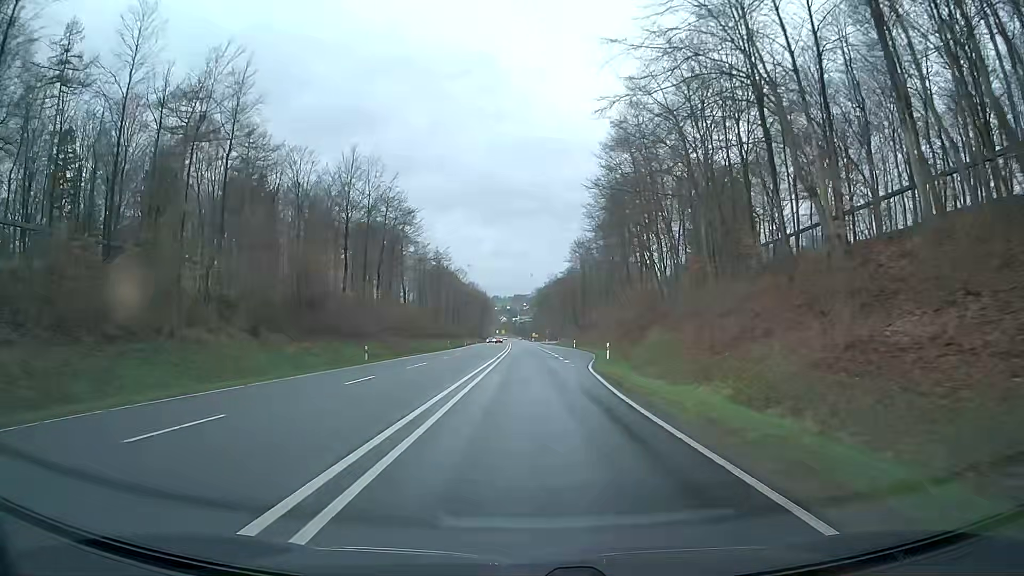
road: primary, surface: asphalt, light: Day
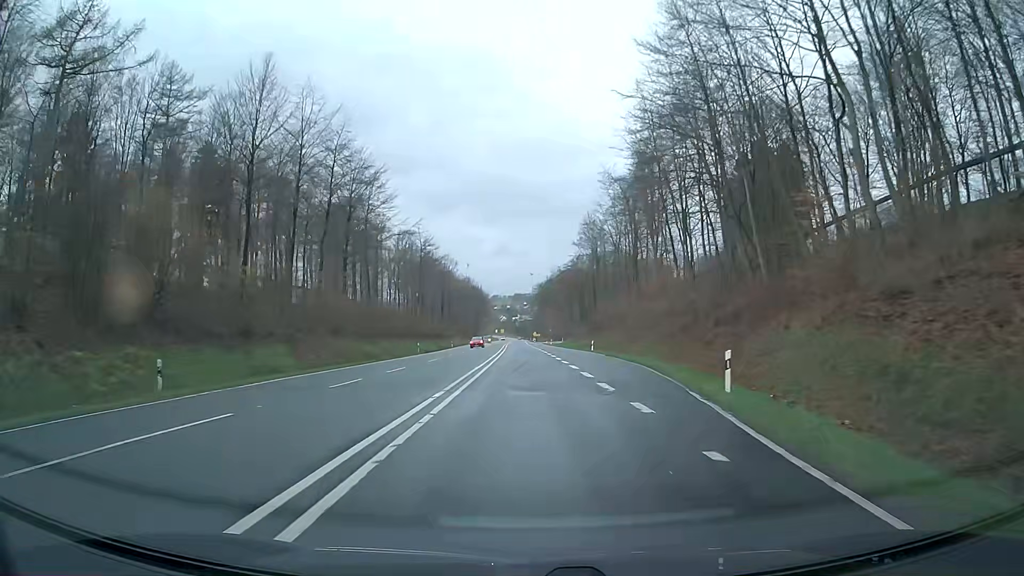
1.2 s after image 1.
(0.0, +25.0) m; 0°
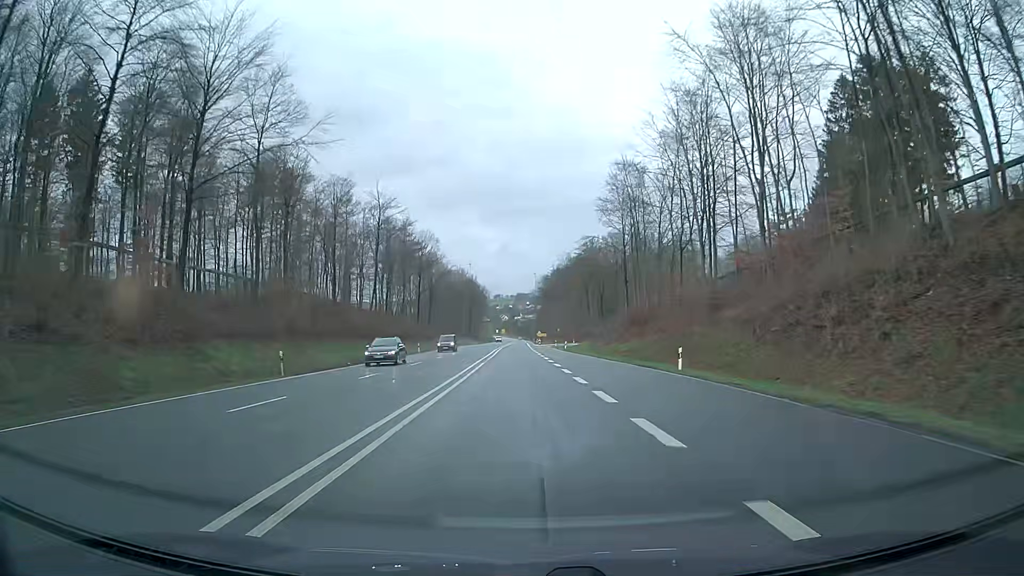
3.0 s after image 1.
(-0.1, +37.5) m; 0°
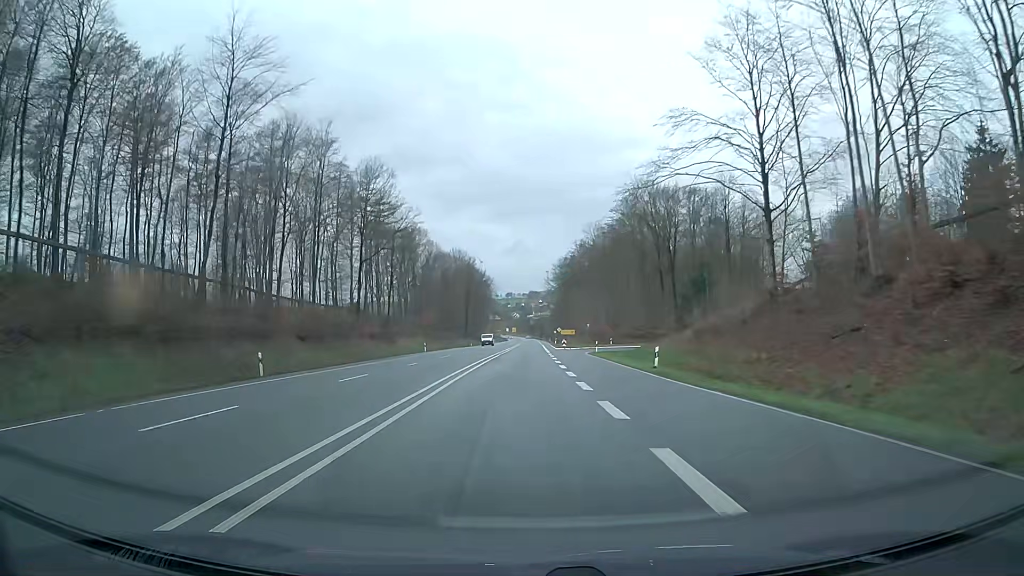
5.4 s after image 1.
(-0.4, +50.1) m; -1°
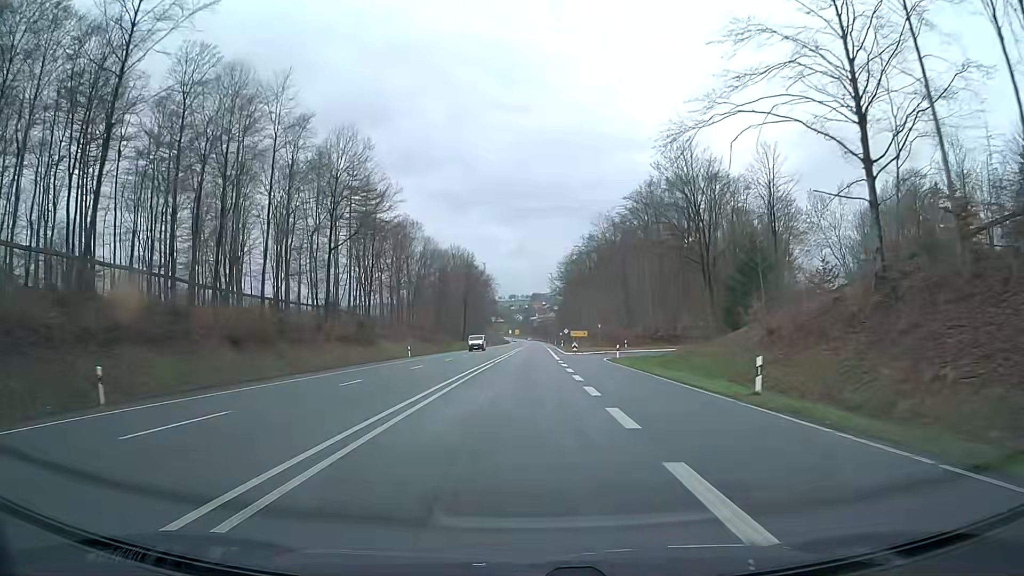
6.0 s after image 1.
(0.0, +12.5) m; 0°
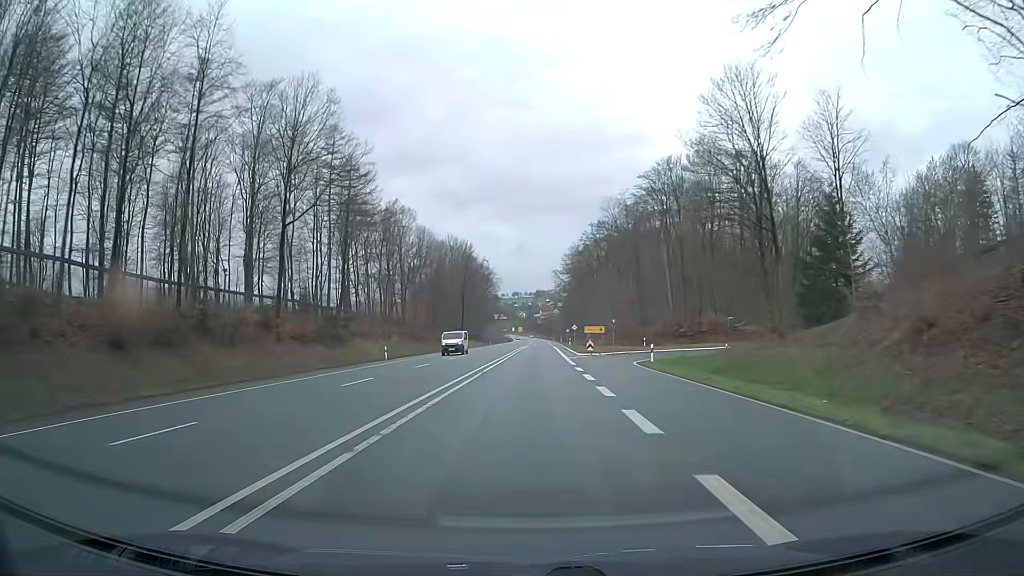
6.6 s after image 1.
(0.0, +12.5) m; 0°
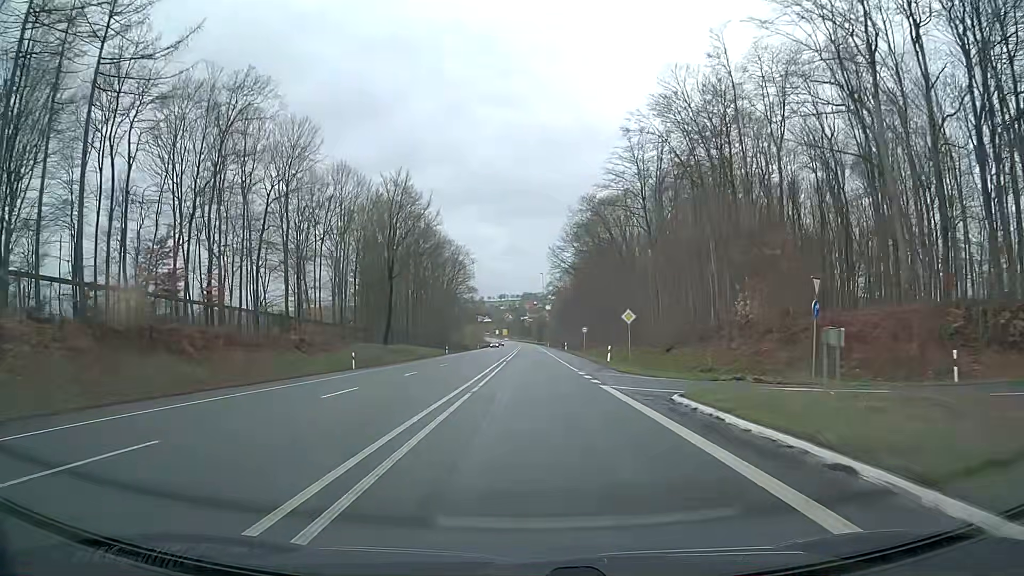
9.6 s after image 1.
(+0.6, +62.5) m; +1°
